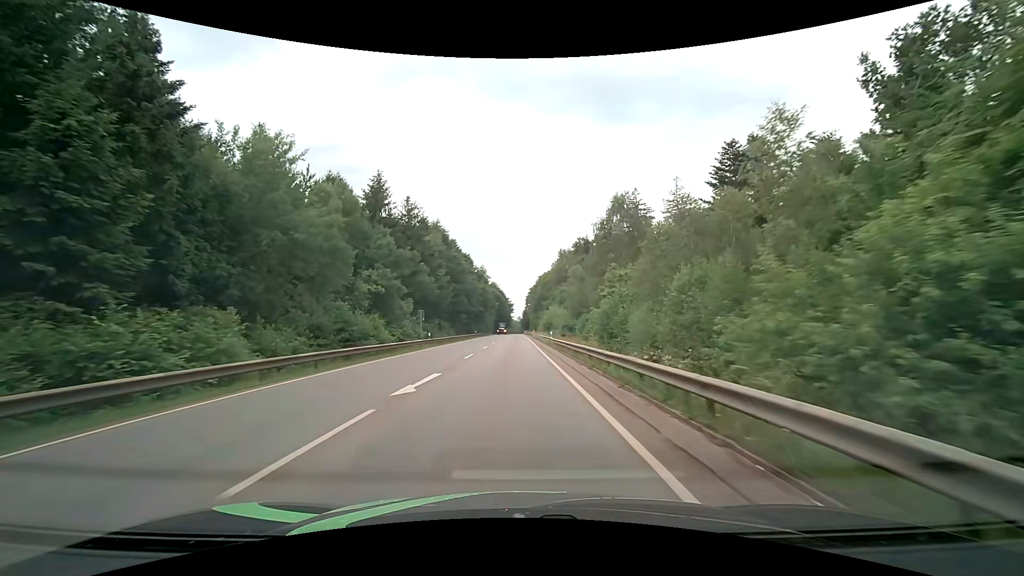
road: secondary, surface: asphalt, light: Day
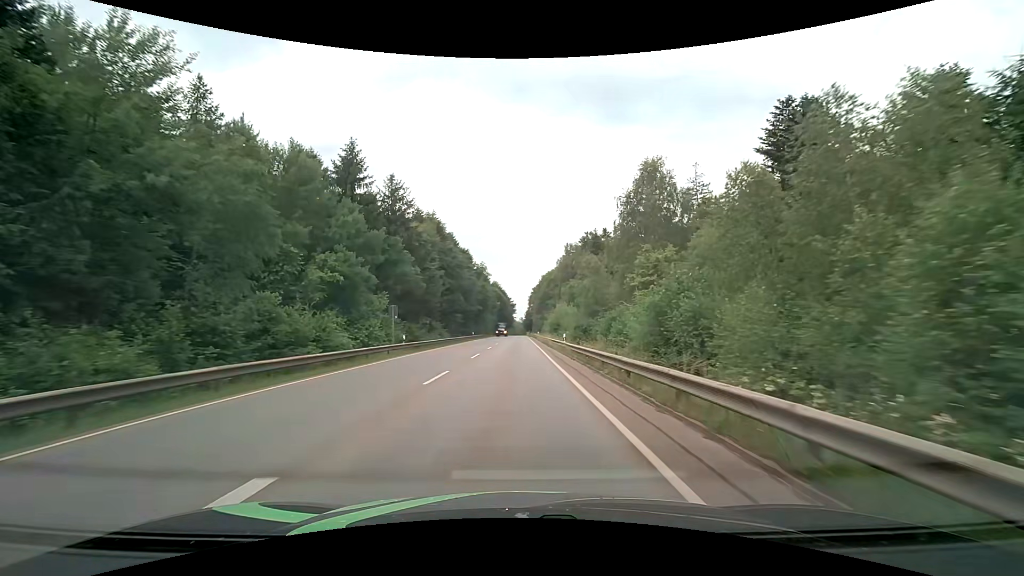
(0.0, +10.4) m; 0°
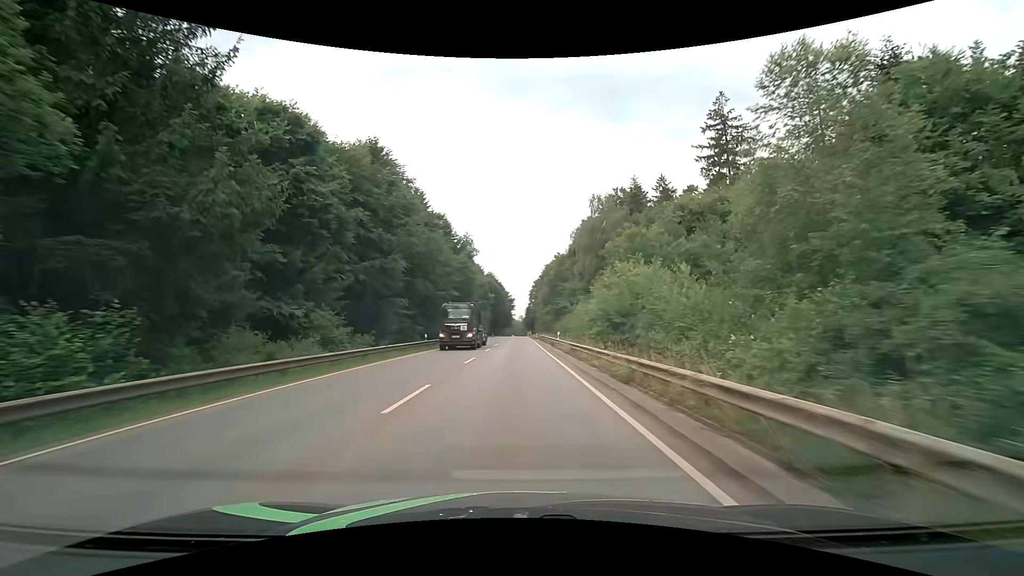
(0.0, +41.0) m; 0°
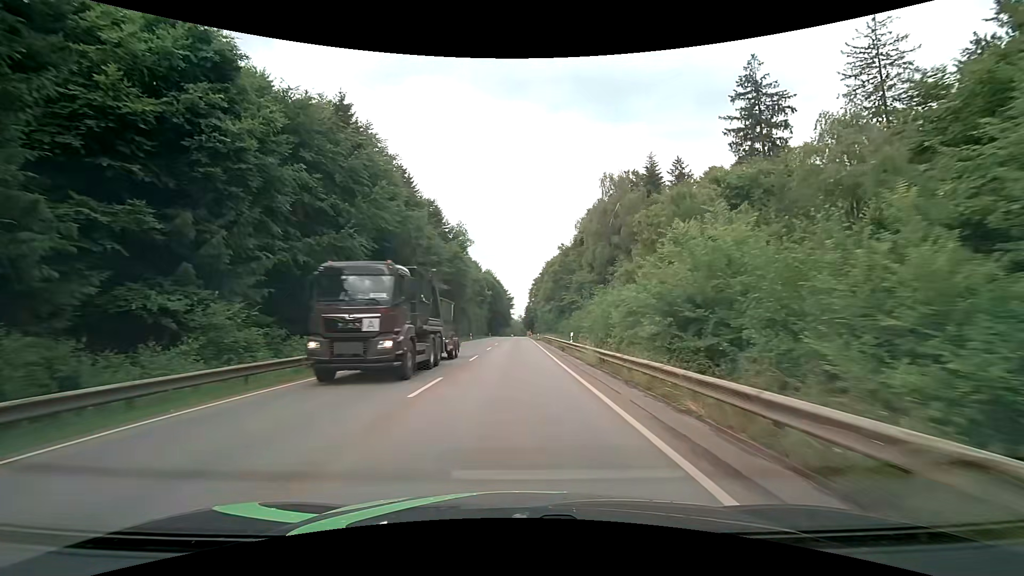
(0.0, +10.2) m; 0°
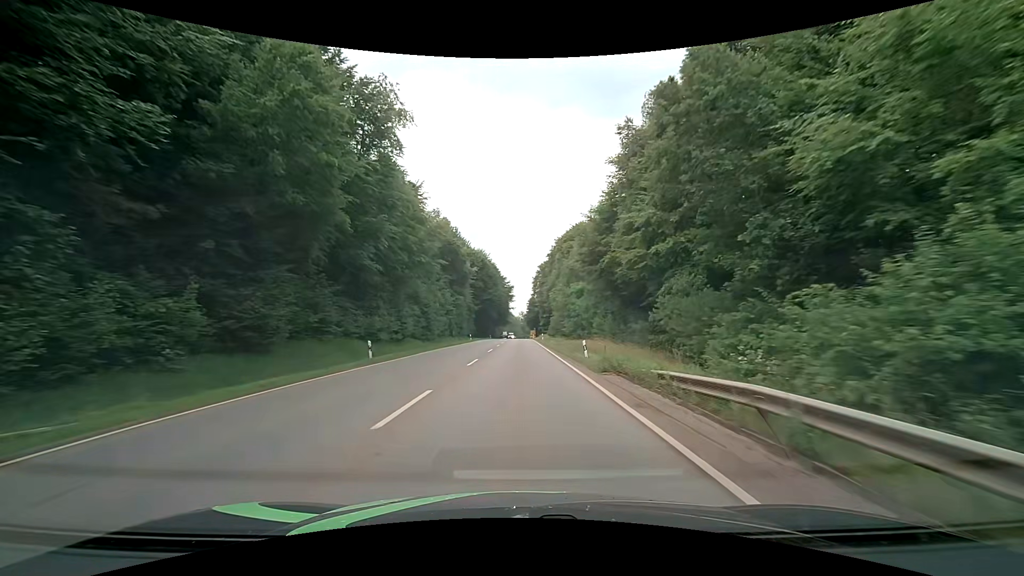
(-0.1, +51.6) m; 0°
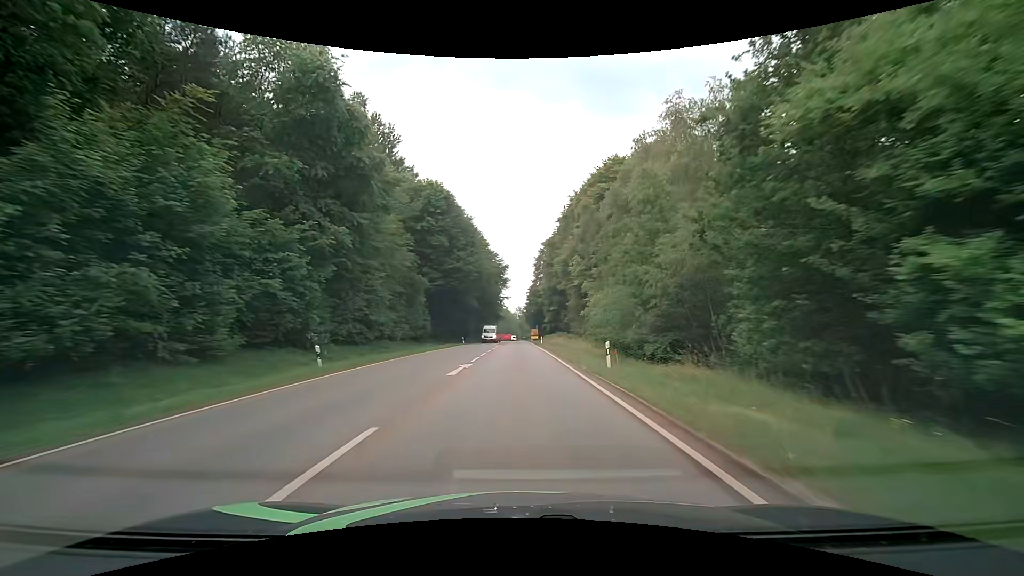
(+0.1, +52.5) m; 0°
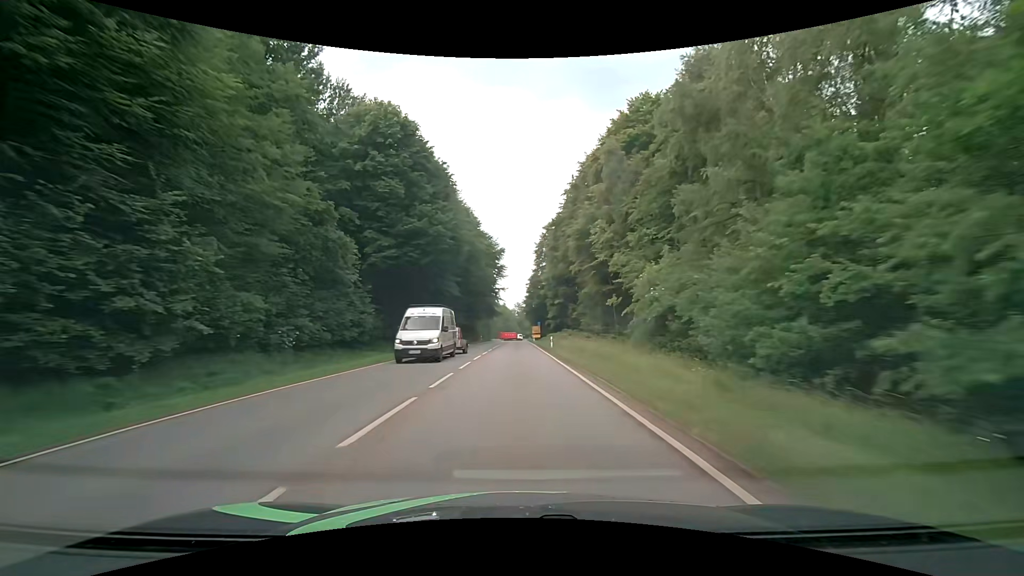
(+0.2, +21.3) m; +1°
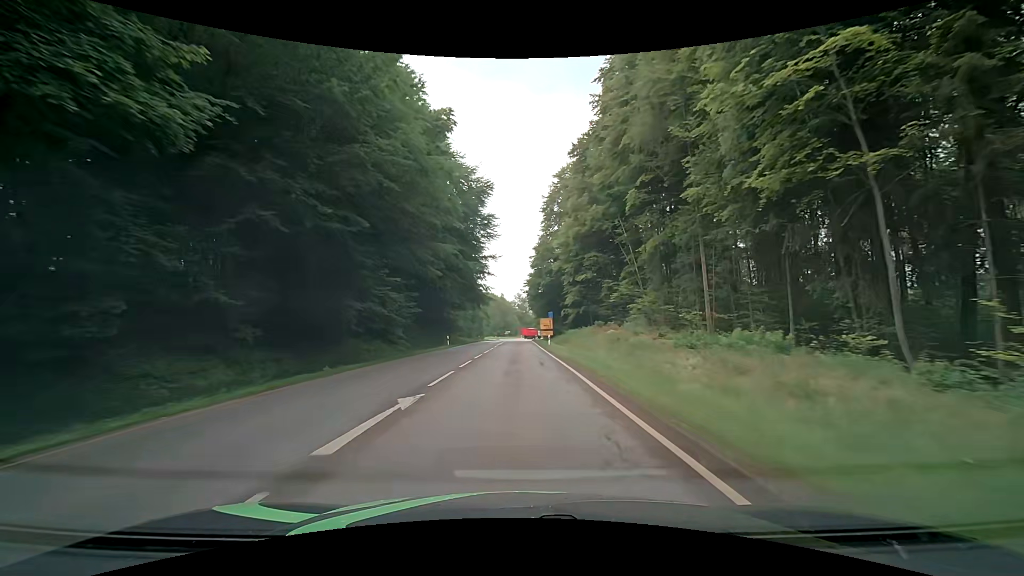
(0.0, +42.0) m; -1°
(0, +10) (0, +20) (0, +30) (0, +40) (0, +50) (0, +60) (0, +70) (0, +80) (0, +90) (+1, +100) m
